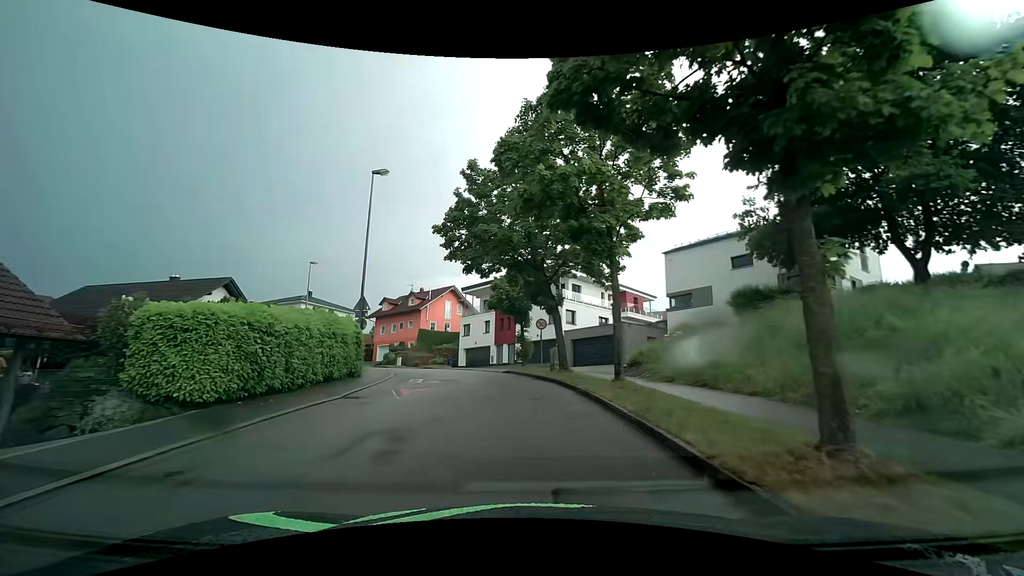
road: residential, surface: asphalt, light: Day
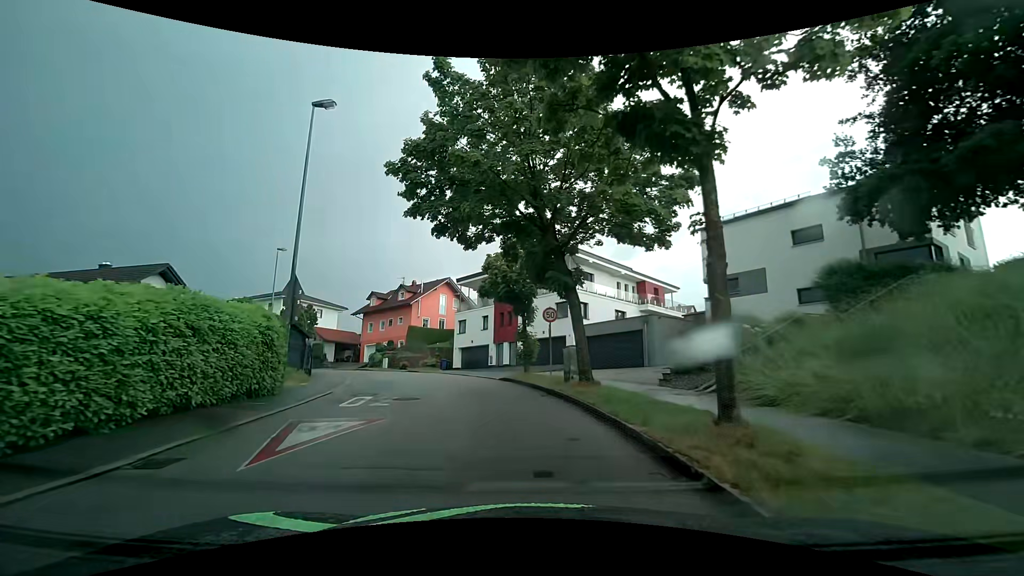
(+0.1, +7.3) m; 0°
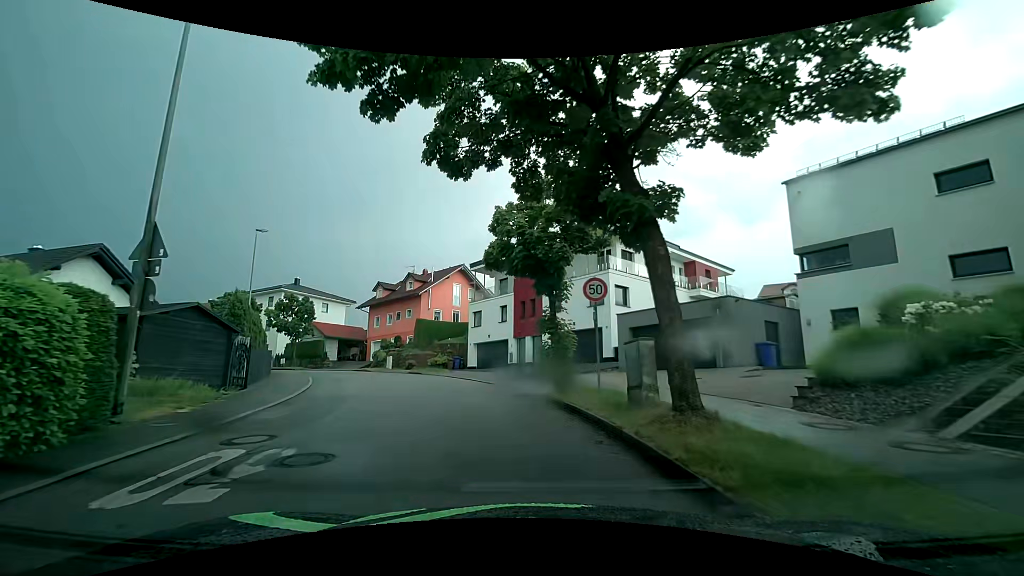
(-0.1, +7.4) m; -3°
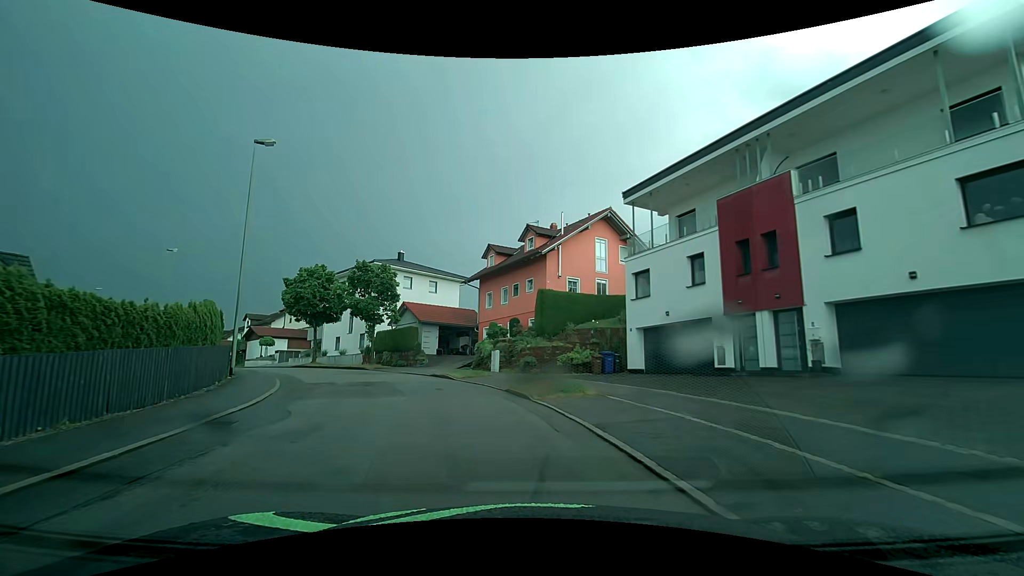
(-2.5, +18.4) m; -16°
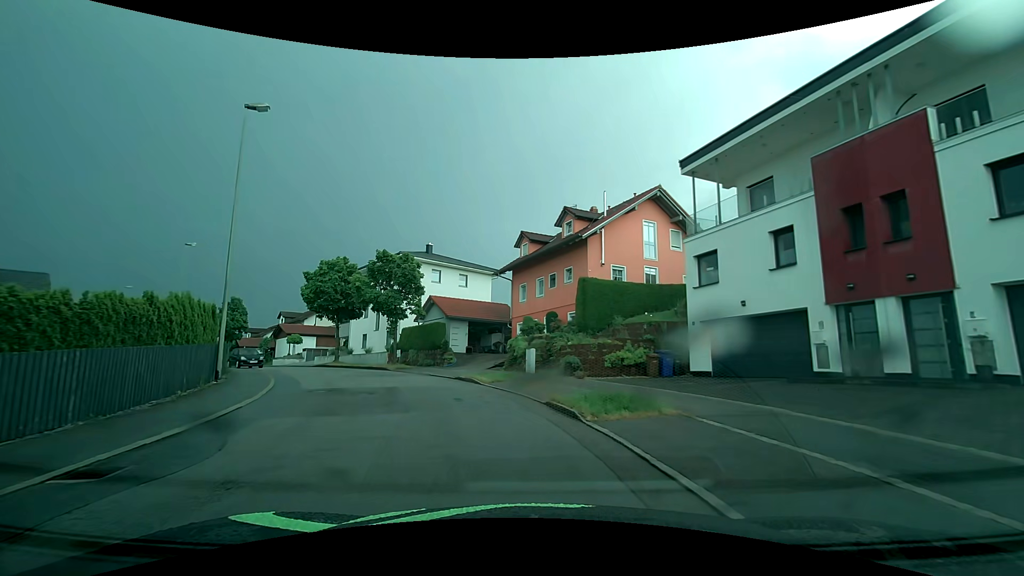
(-0.1, +3.8) m; -5°
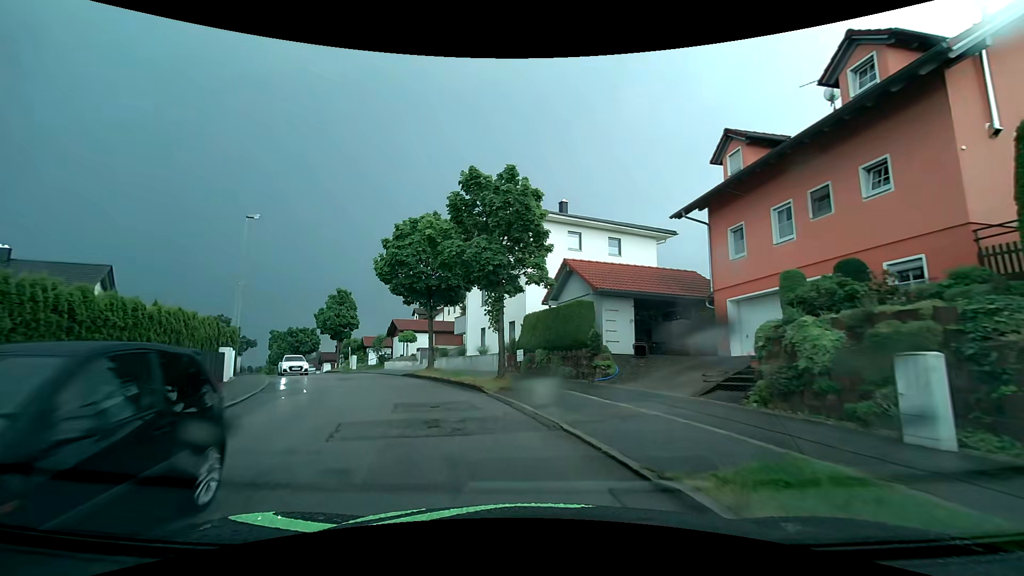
(-2.2, +15.2) m; -18°
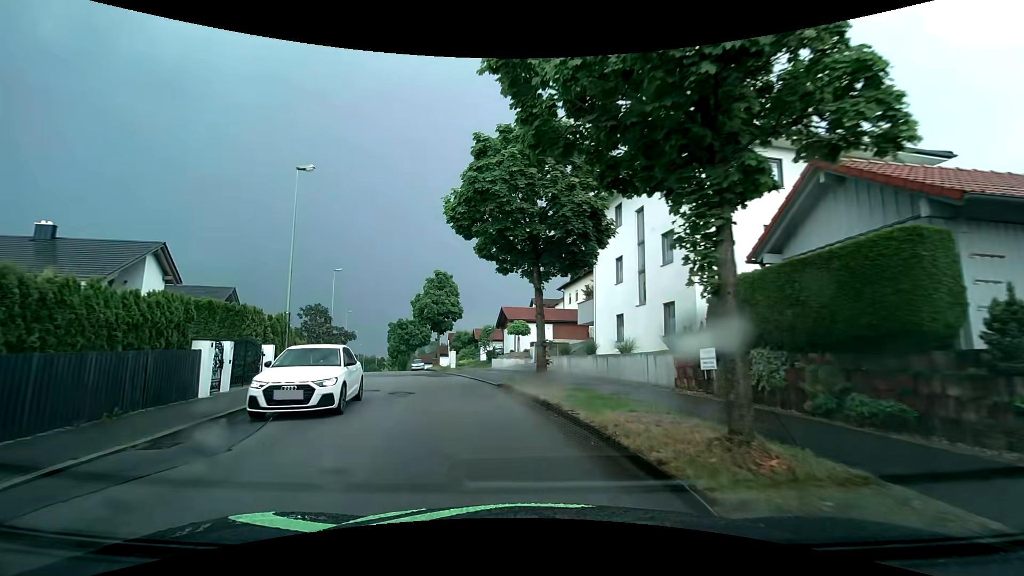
(-1.2, +10.8) m; -14°
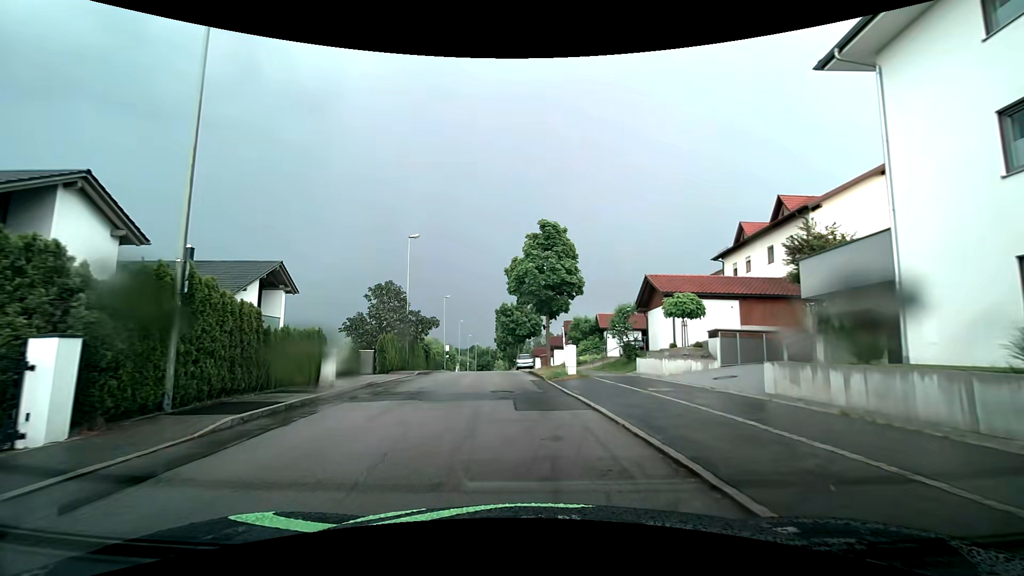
(-1.9, +14.9) m; -13°
(0, +10) (-1, +20) (-2, +30) (-3, +40) (-3, +50) (-4, +60) (-5, +70) (-5, +80) (-6, +90) (-6, +100) m
